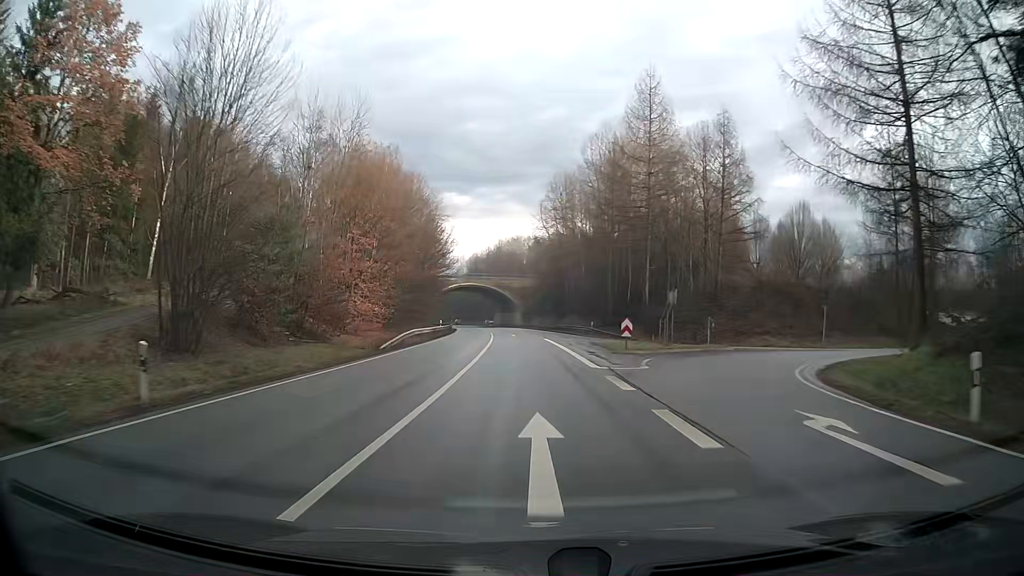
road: primary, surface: asphalt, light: Day
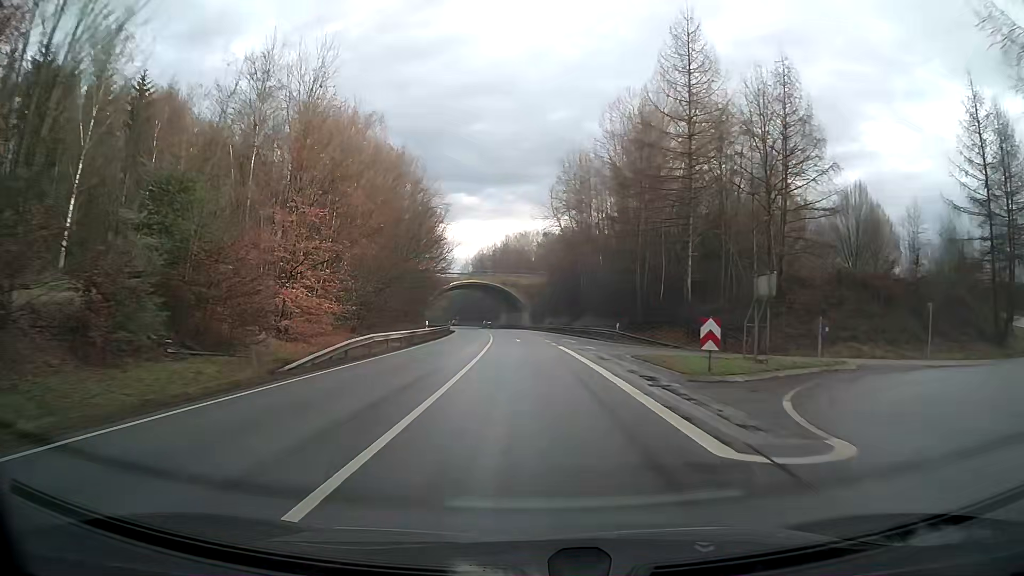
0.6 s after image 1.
(-0.1, +12.4) m; -1°
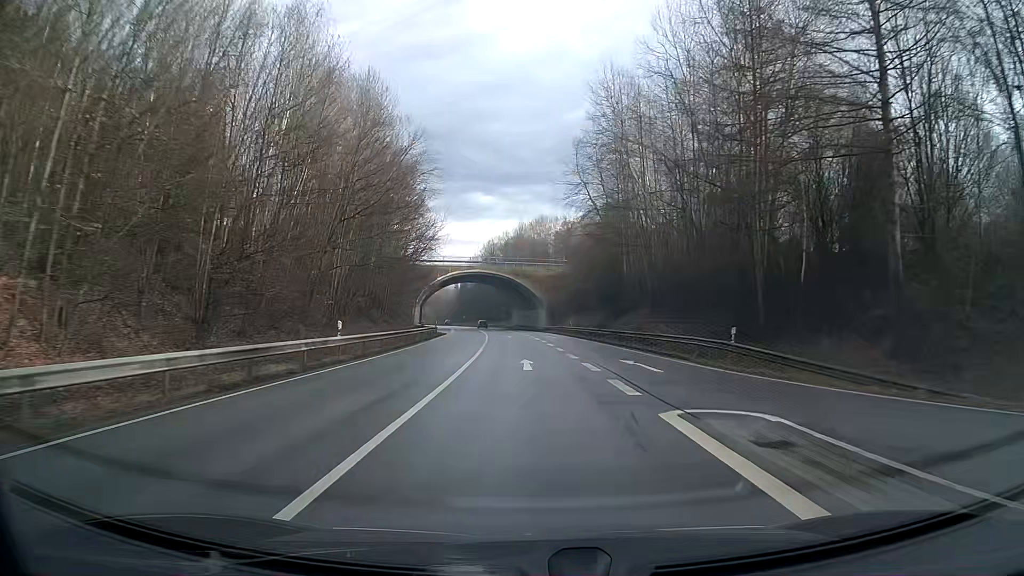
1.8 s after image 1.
(-0.2, +24.7) m; -1°
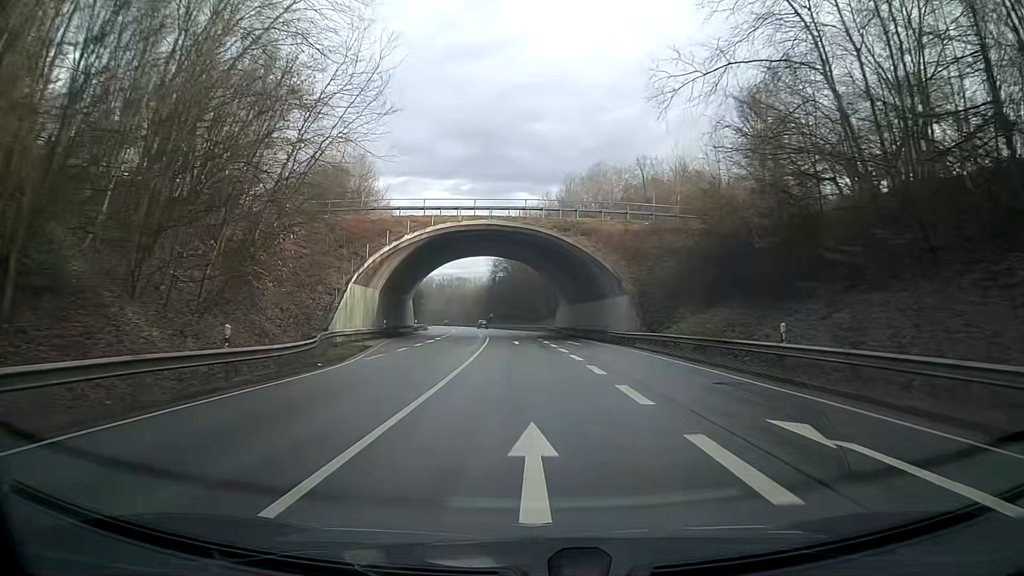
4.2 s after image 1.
(-1.4, +49.4) m; -4°
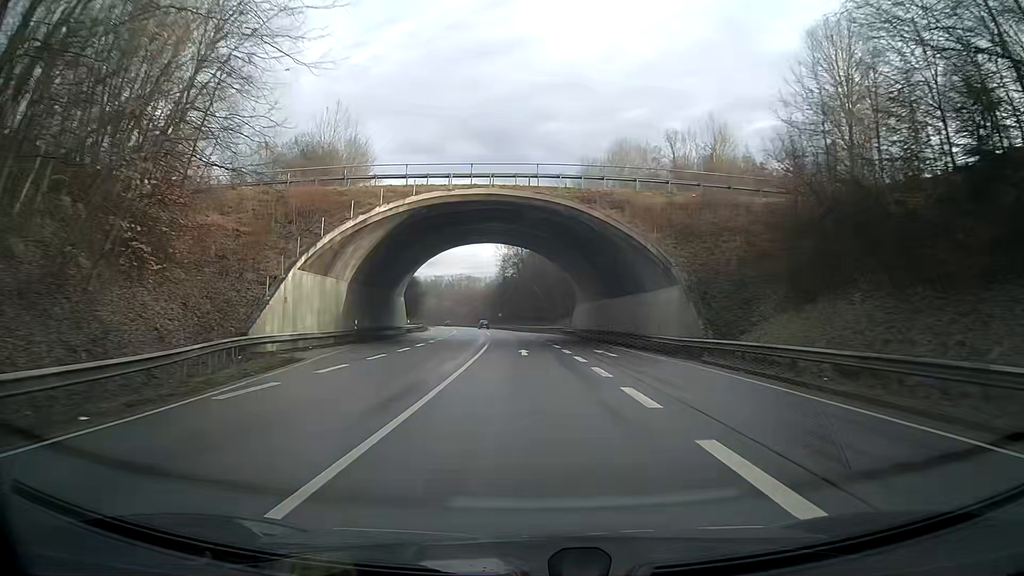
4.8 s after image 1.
(-0.1, +12.4) m; -1°
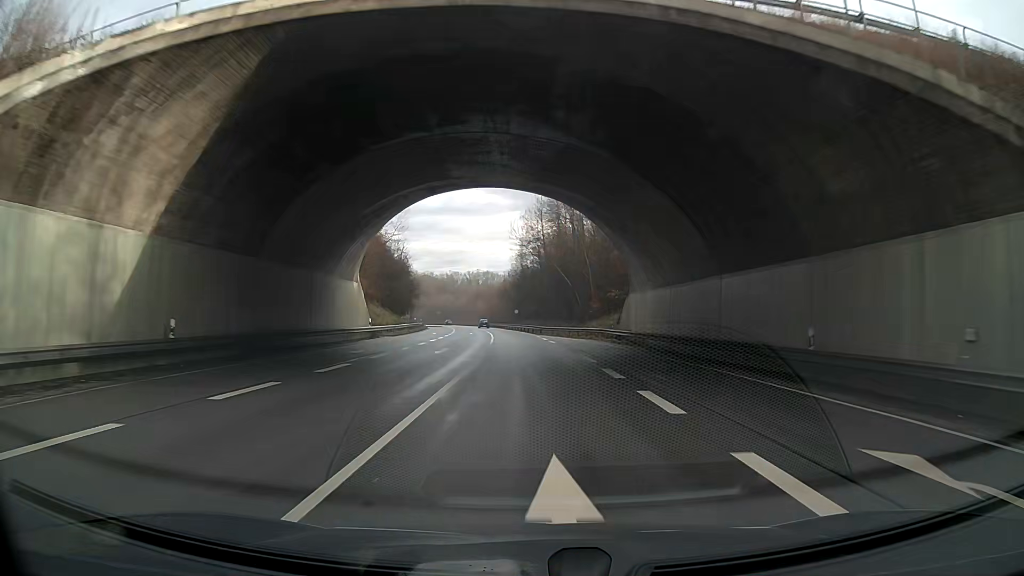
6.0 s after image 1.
(-0.4, +24.8) m; -2°
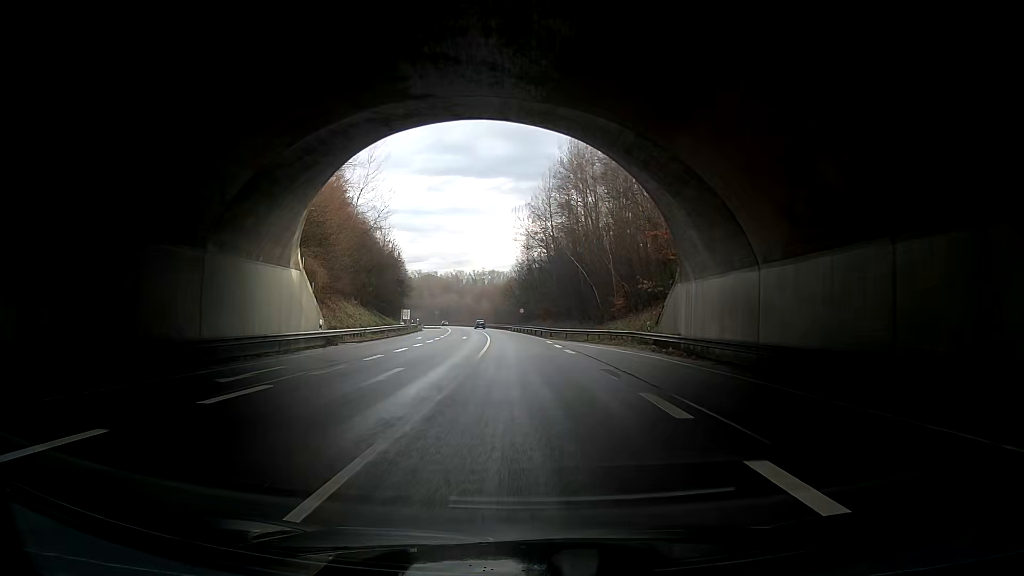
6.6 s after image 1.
(-0.1, +12.4) m; -1°
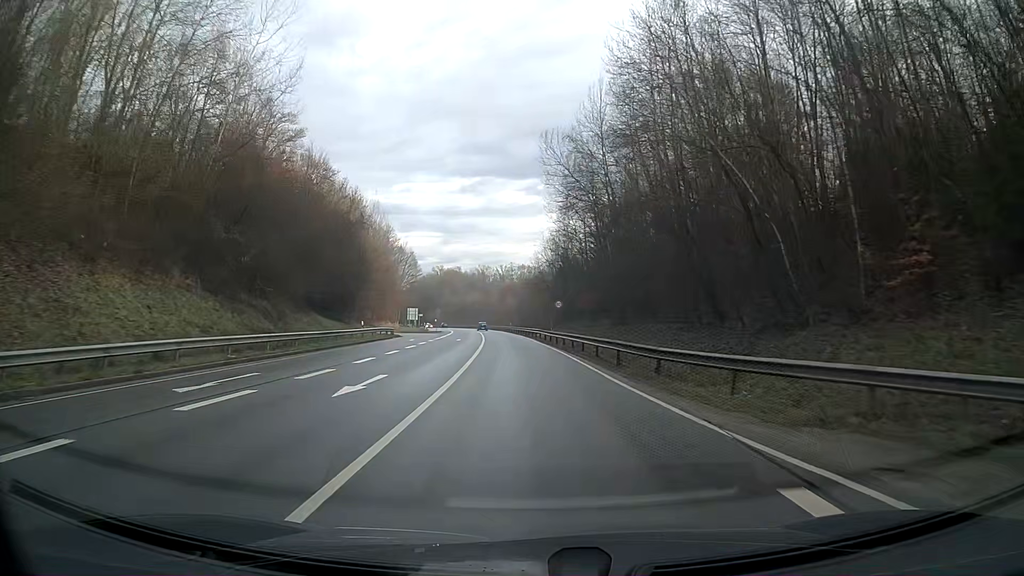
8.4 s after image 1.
(-1.1, +37.1) m; -3°
